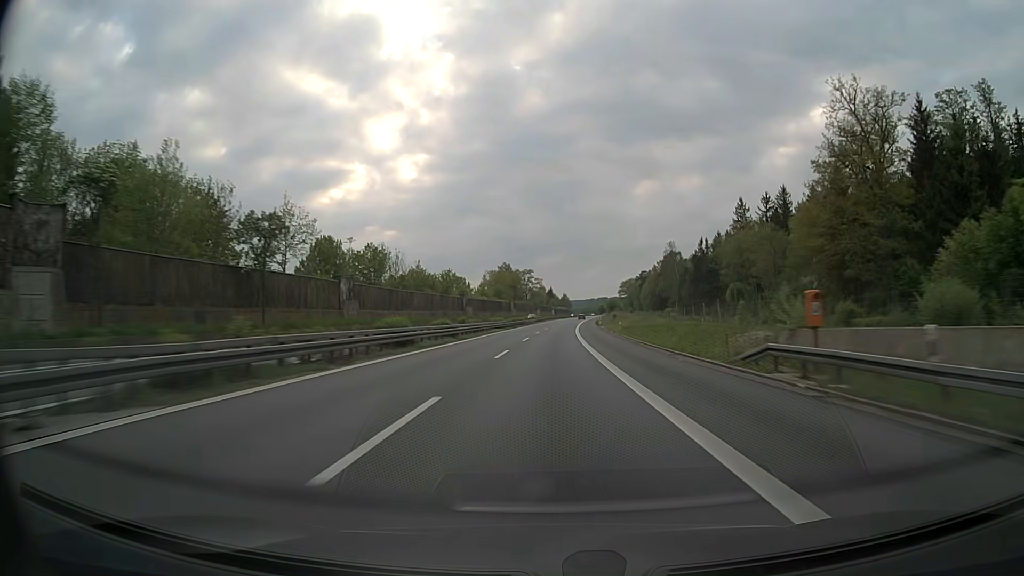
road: motorway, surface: asphalt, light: Day
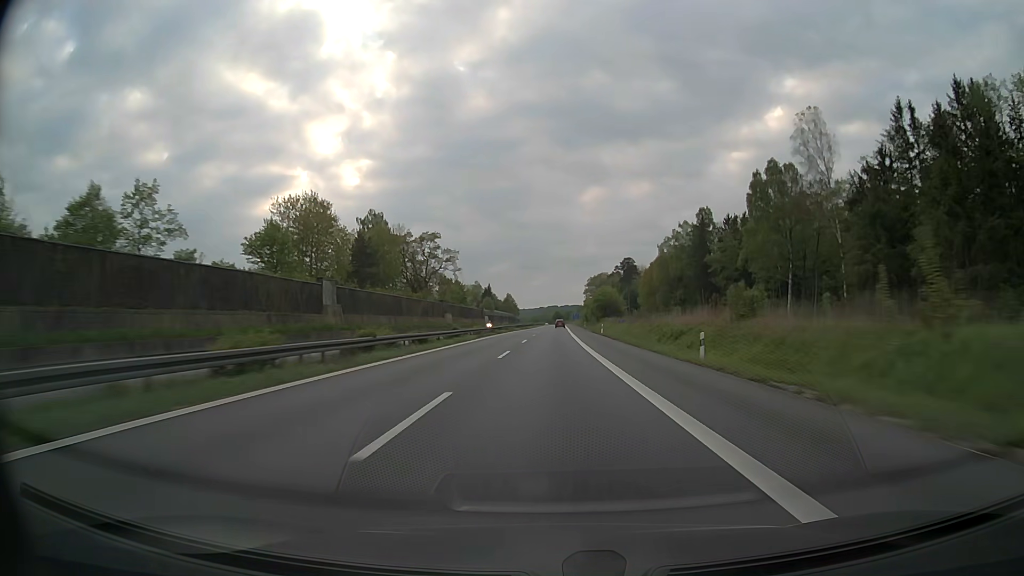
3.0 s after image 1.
(+6.4, +142.5) m; +4°
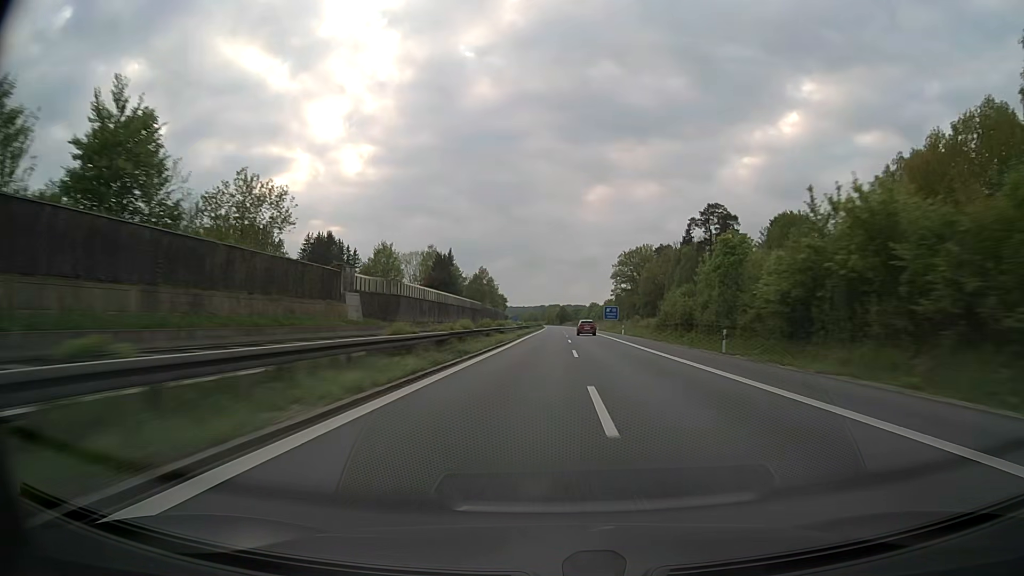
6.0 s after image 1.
(+0.2, +142.6) m; 0°
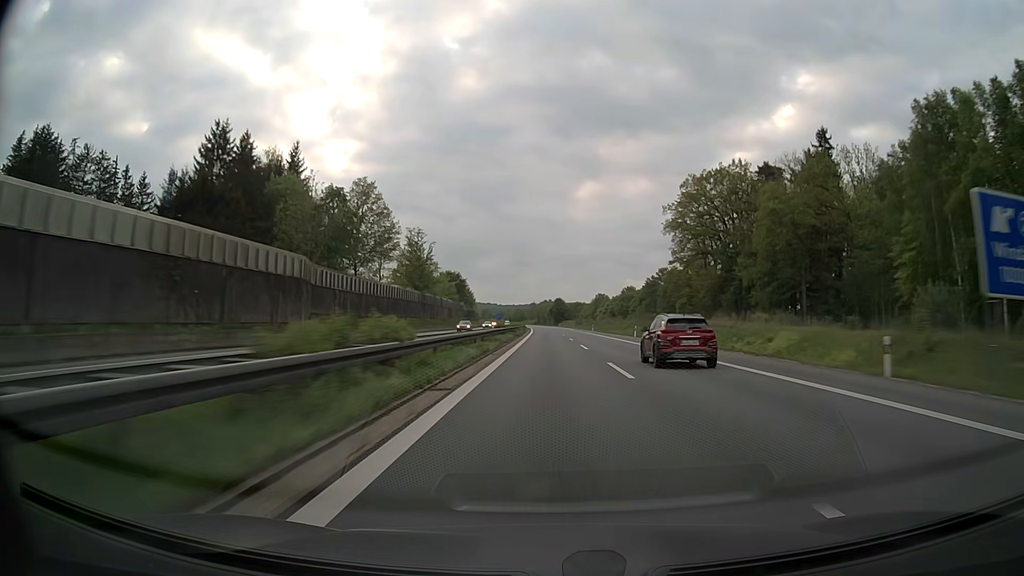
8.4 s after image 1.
(+1.4, +114.0) m; +1°
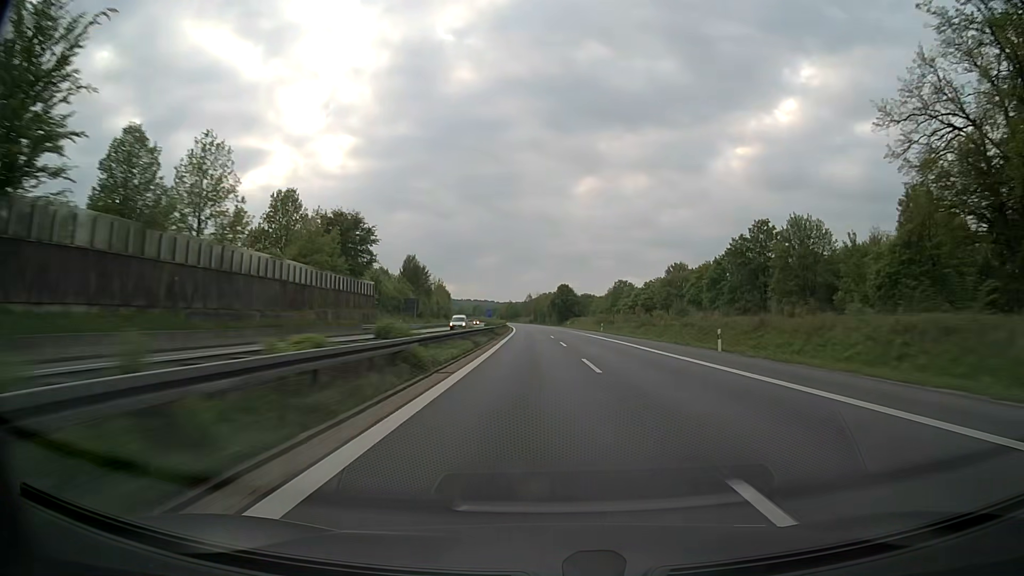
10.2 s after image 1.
(0.0, +85.5) m; 0°
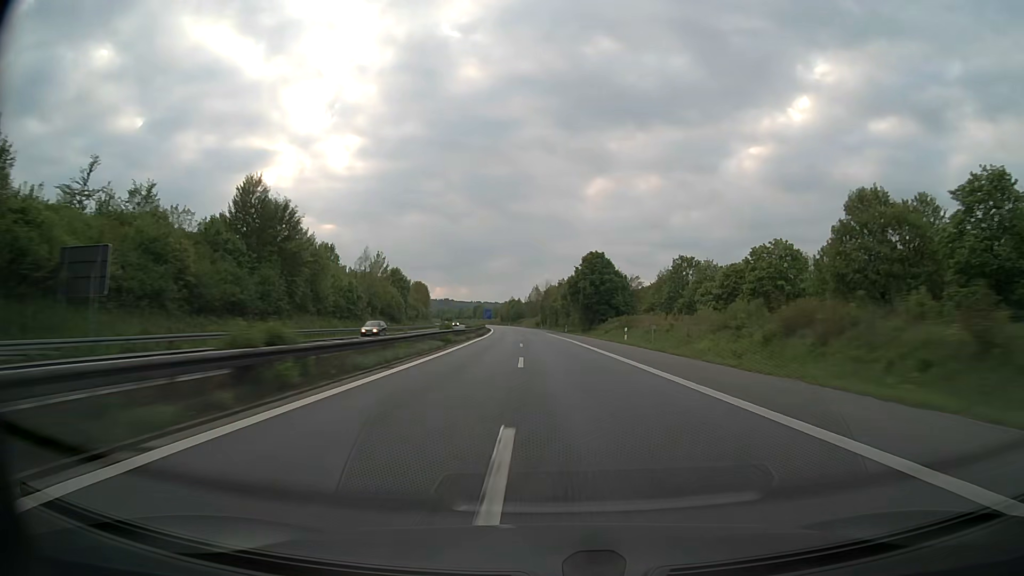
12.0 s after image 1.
(0.0, +85.6) m; -1°
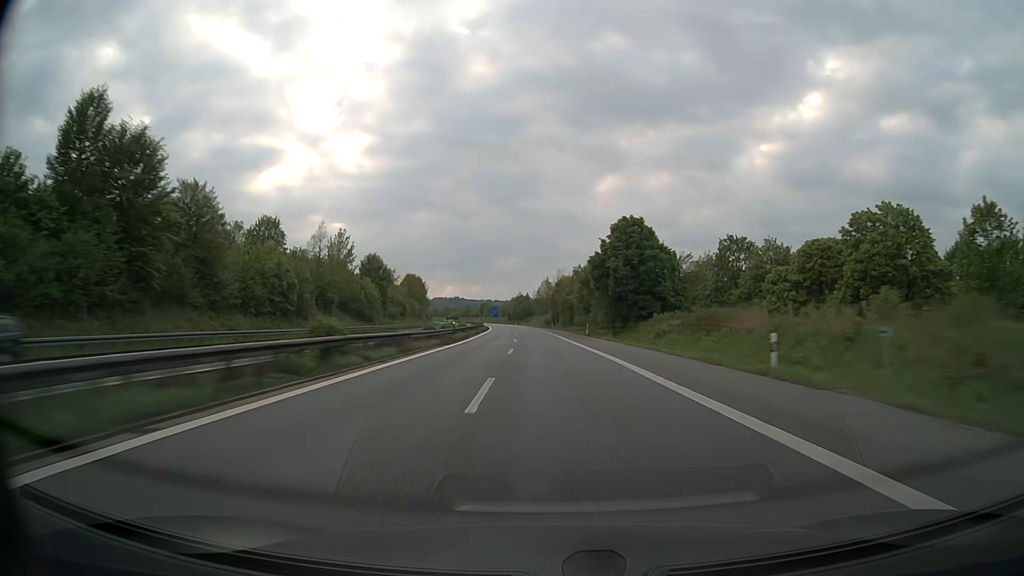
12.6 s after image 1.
(-0.2, +28.5) m; -1°
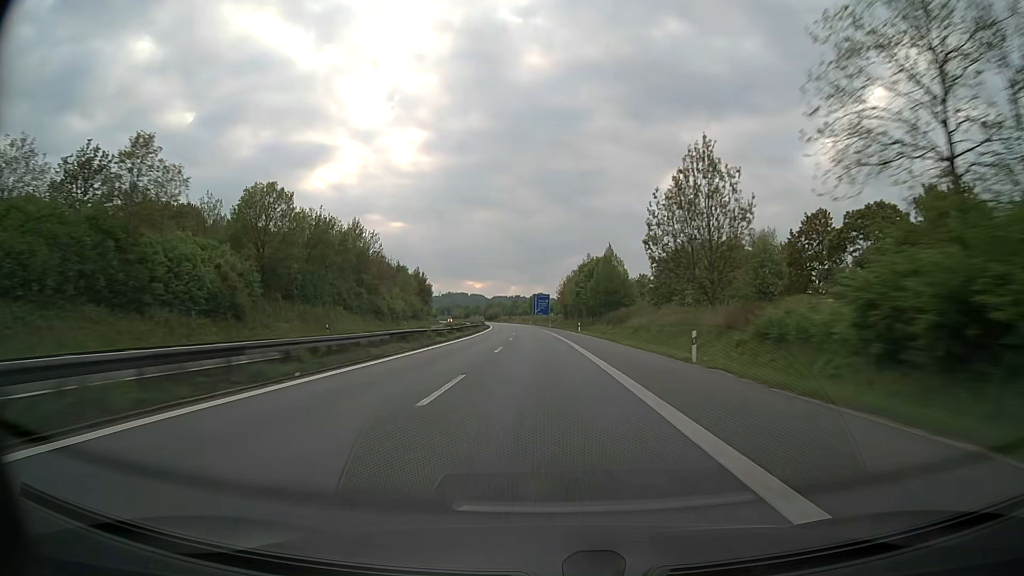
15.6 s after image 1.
(-6.7, +142.4) m; -5°
(0, +10) (0, +20) (0, +30) (-1, +40) (-1, +50) (-1, +60) (-2, +70) (-2, +80) (-3, +90) (-4, +100) m
